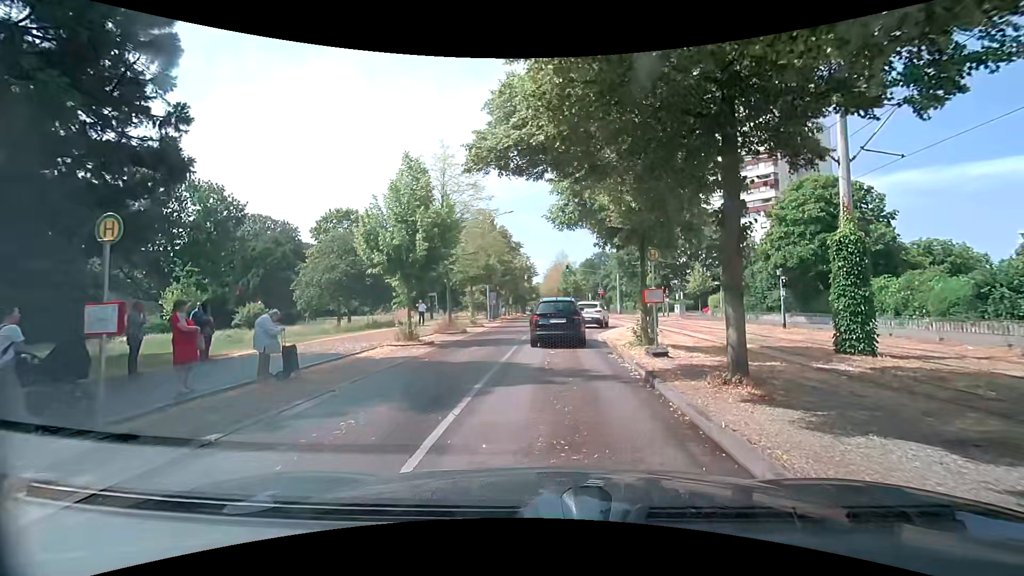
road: residential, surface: asphalt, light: Day
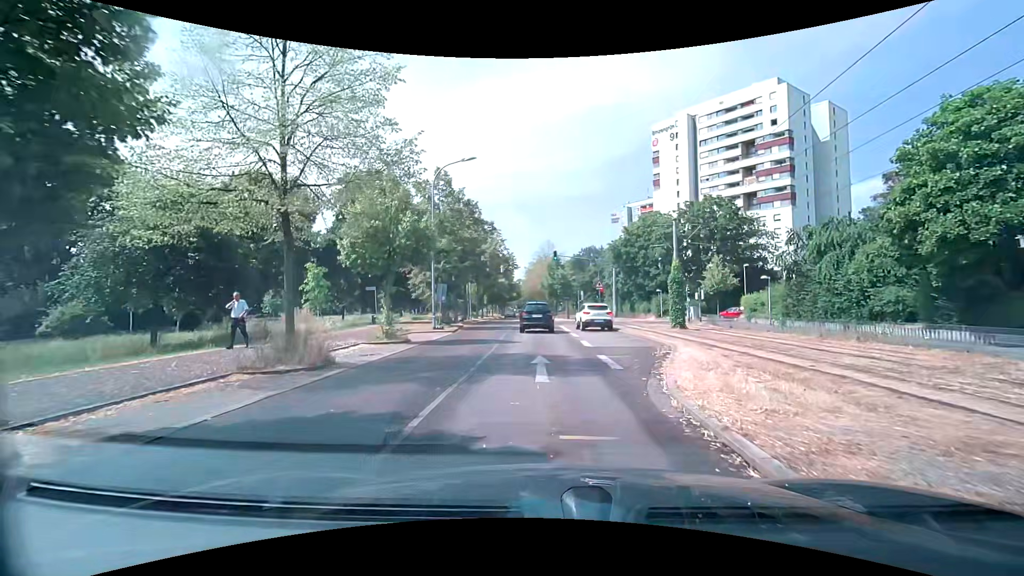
(-0.3, +15.4) m; 0°
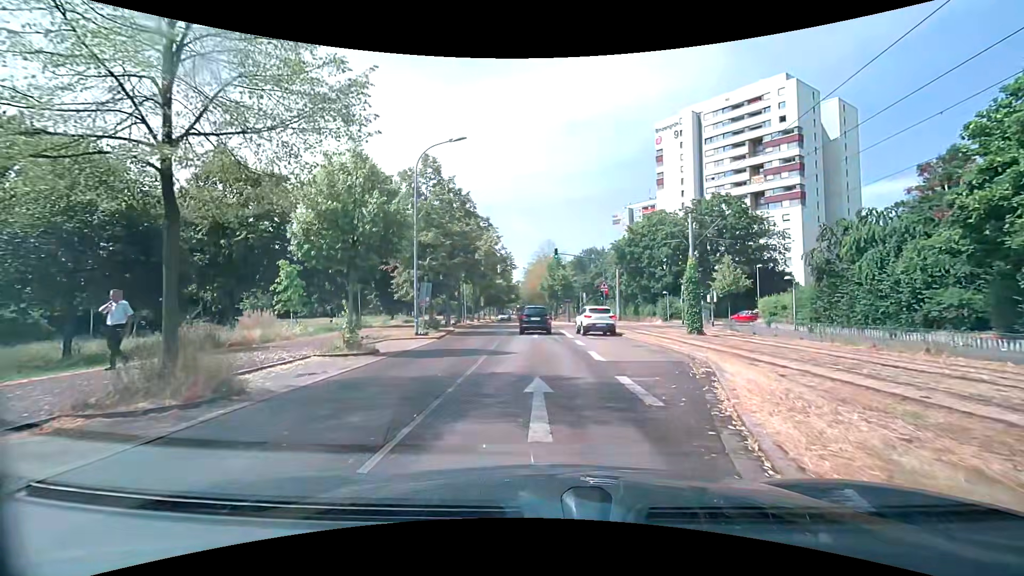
(0.0, +3.7) m; 0°
(0, +10) (0, +20) (0, +30) (0, +40) (0, +50) (0, +60) (0, +70) (-1, +80) (-1, +90) (-2, +100) m
